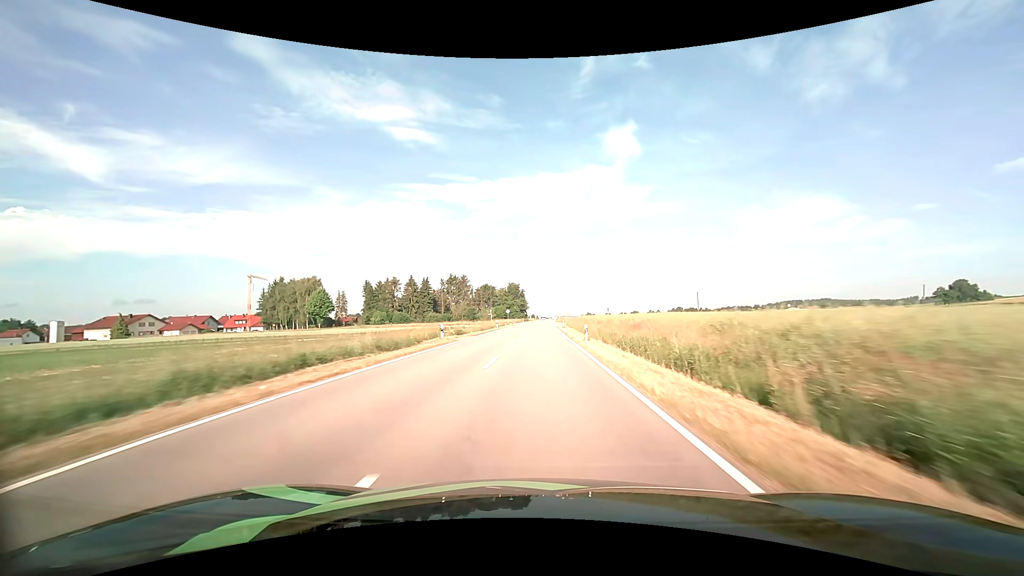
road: tertiary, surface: asphalt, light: Day
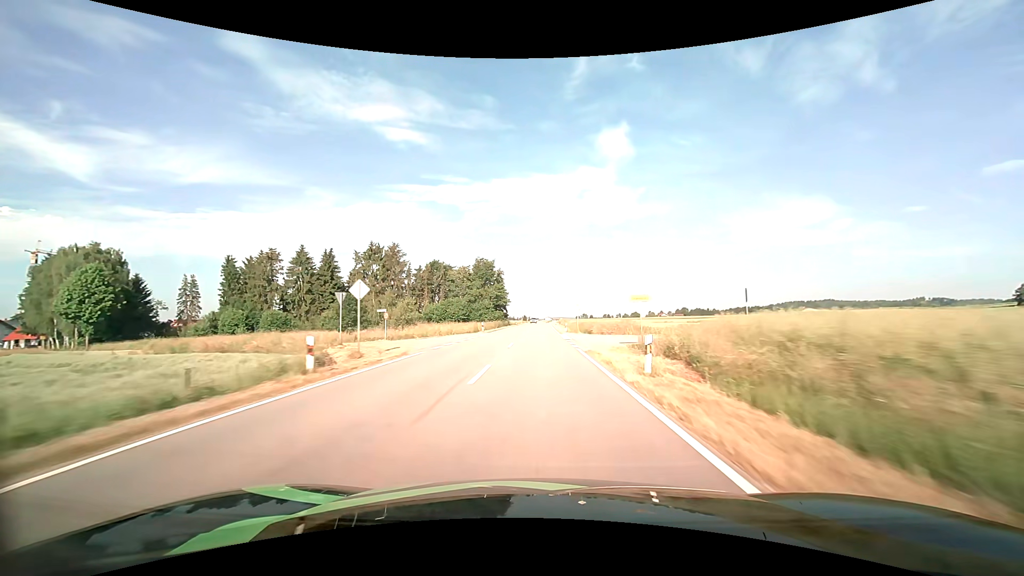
(+0.6, +77.3) m; +1°
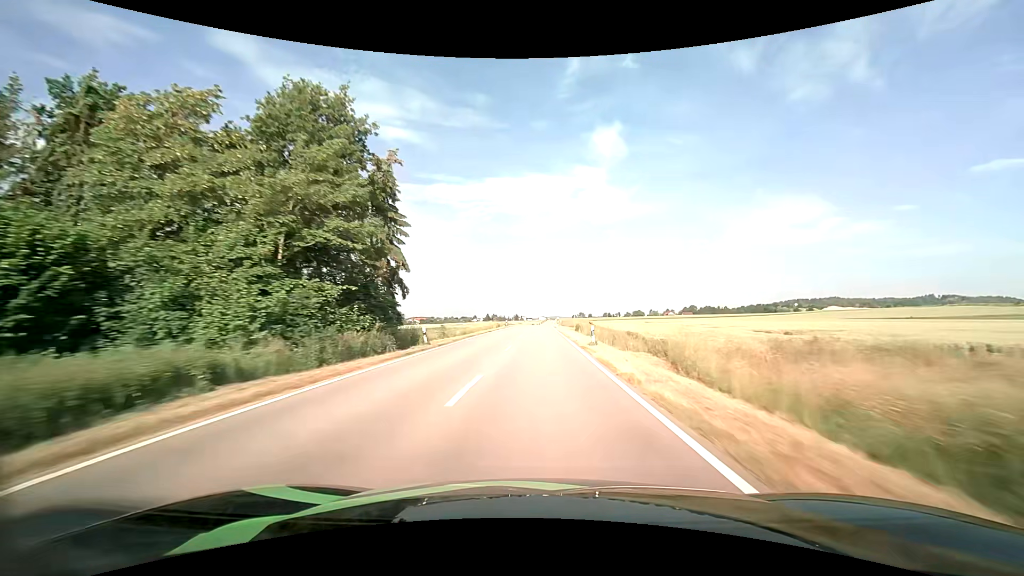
(+0.4, +77.3) m; +1°
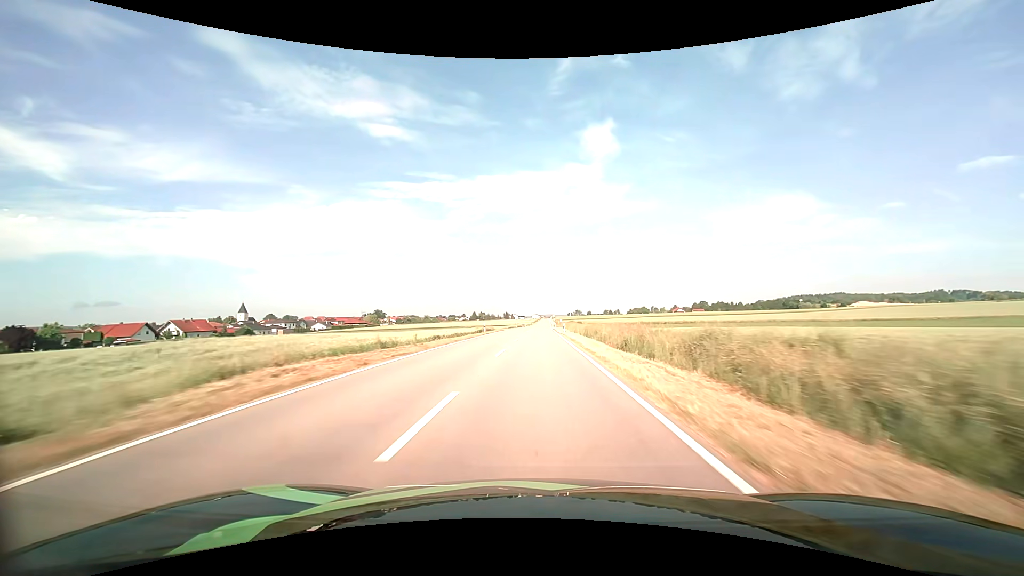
(+0.6, +77.4) m; +1°
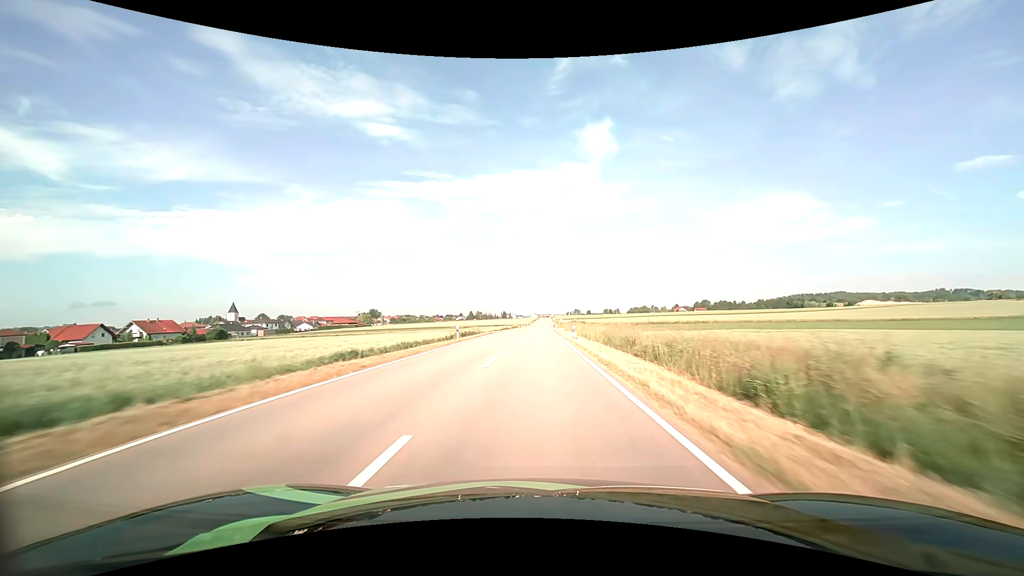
(0.0, +15.5) m; 0°
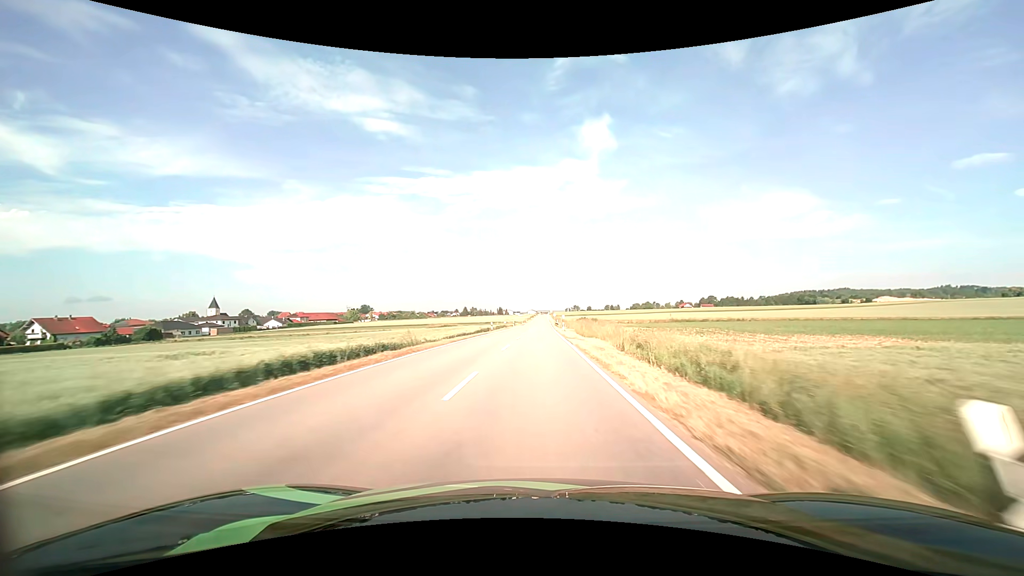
(+0.1, +31.0) m; 0°
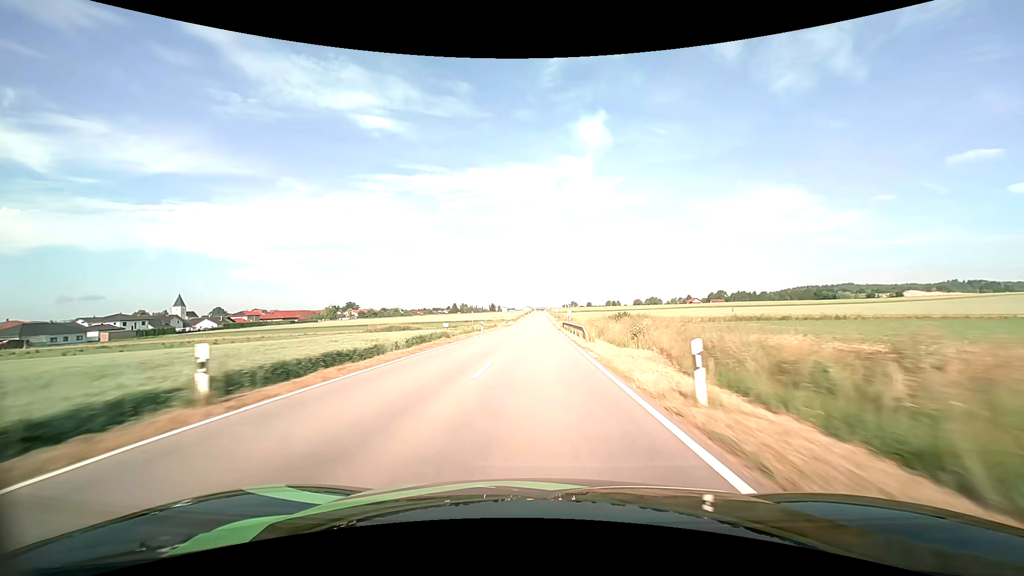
(+0.1, +46.7) m; 0°
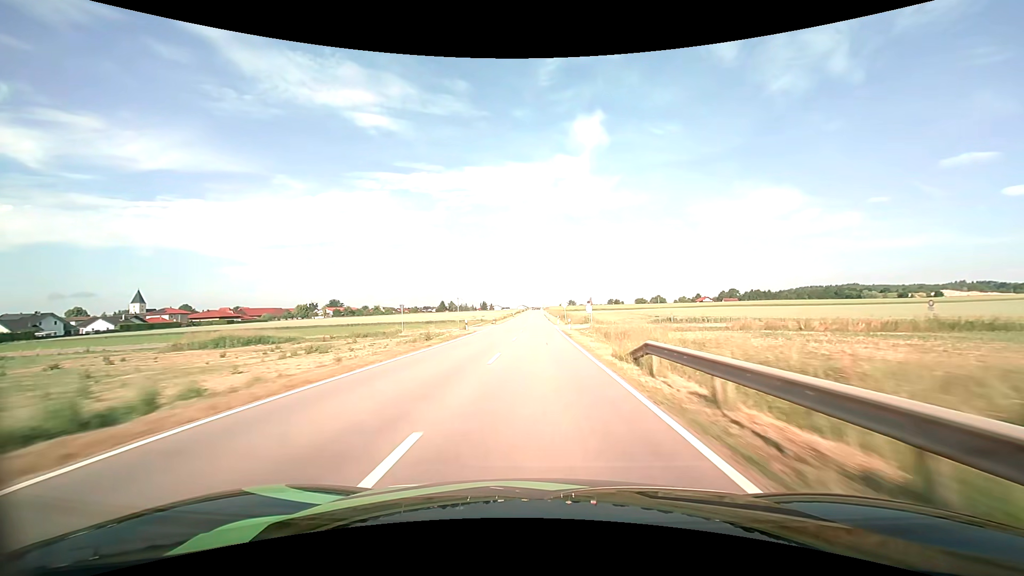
(+0.3, +46.7) m; +1°
(0, +10) (0, +20) (0, +30) (0, +40) (0, +50) (0, +60) (0, +70) (0, +80) (0, +90) (0, +100) m
